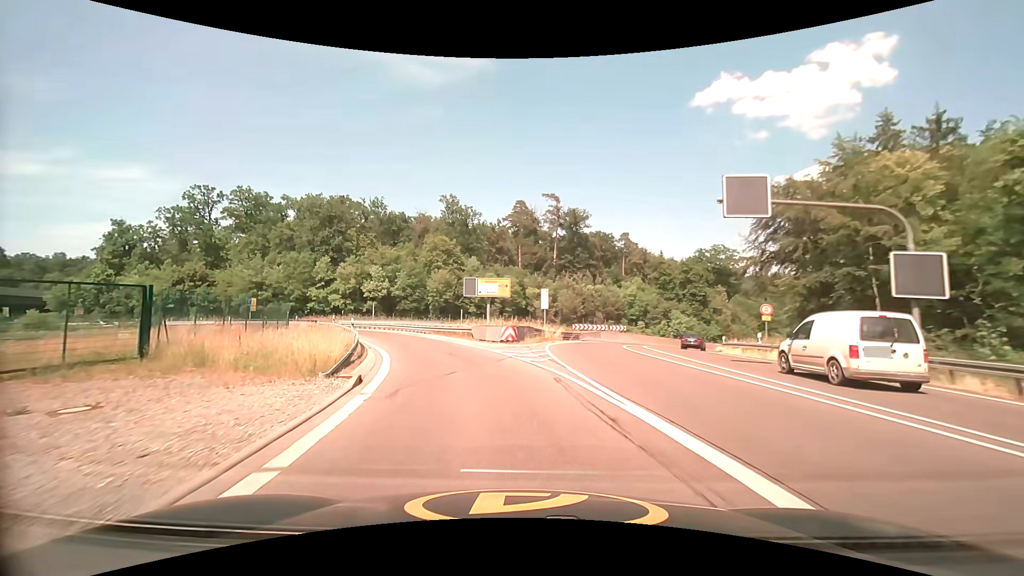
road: secondary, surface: asphalt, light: Day
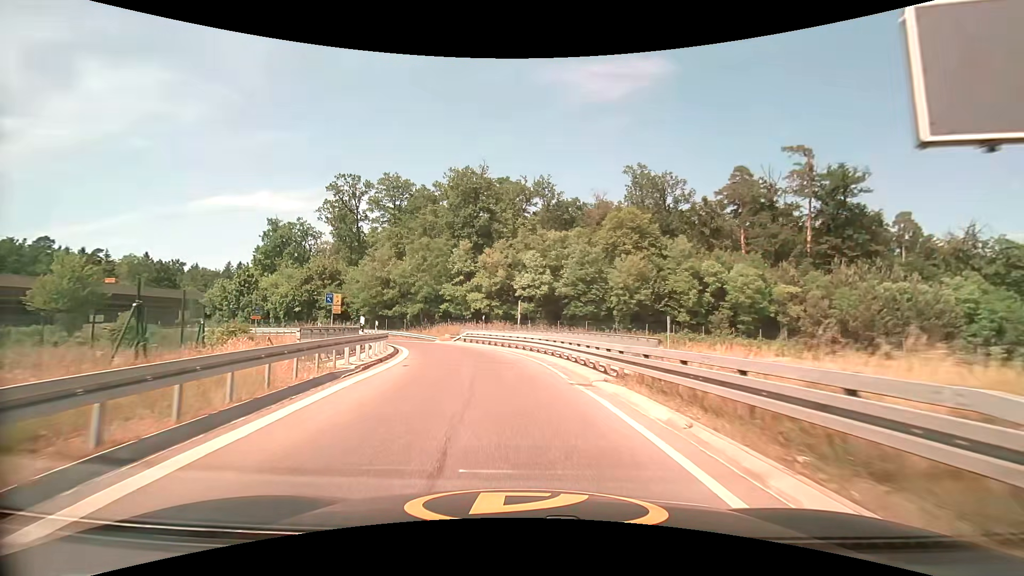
(-5.3, +29.0) m; -20°
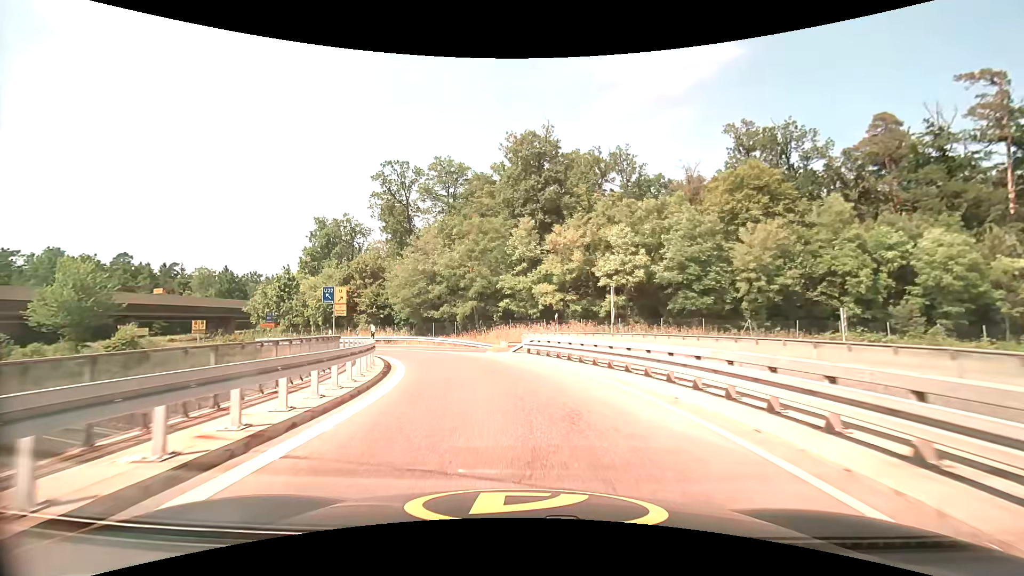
(-1.2, +14.0) m; -9°
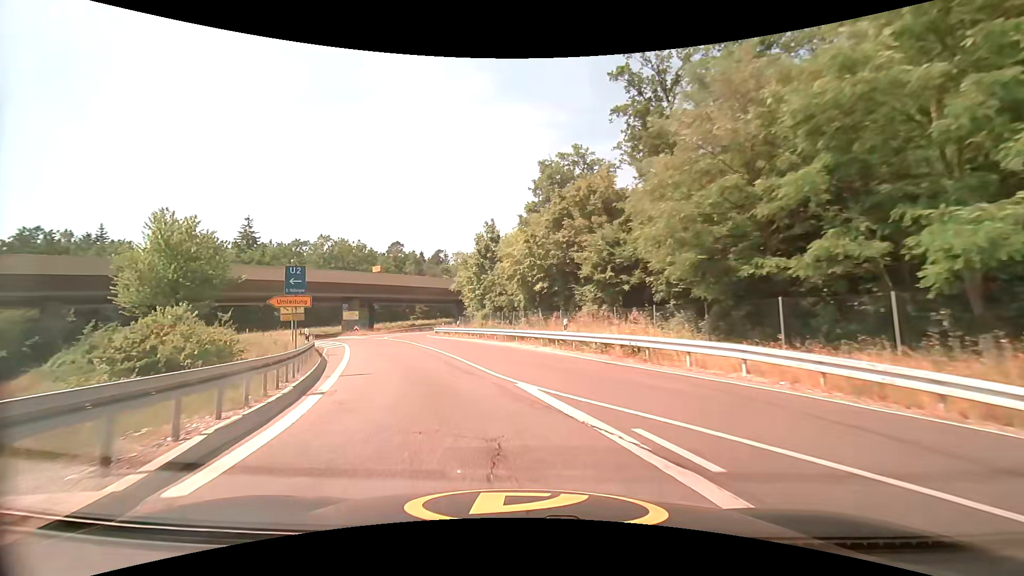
(-6.9, +31.5) m; -31°
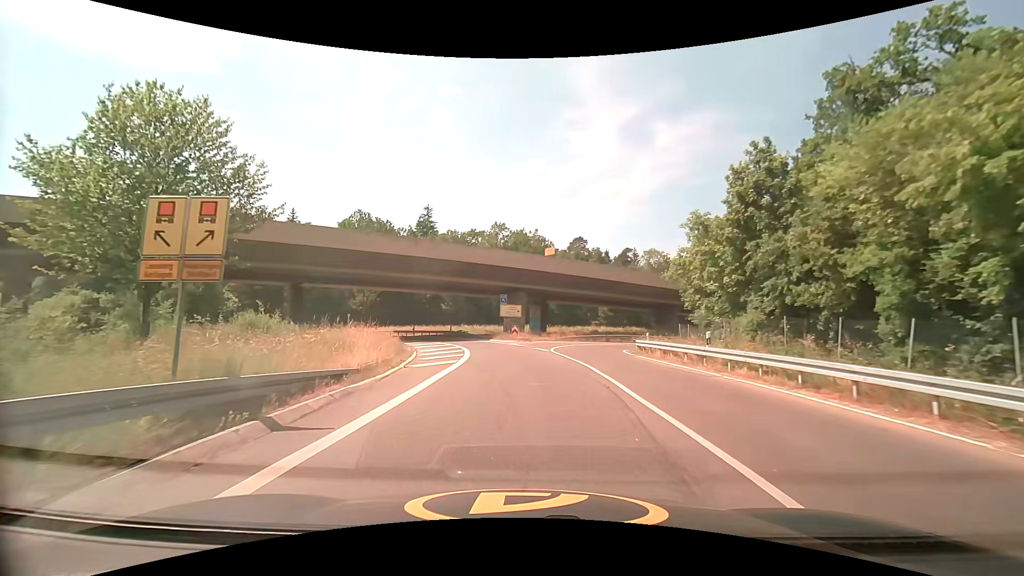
(-4.6, +22.1) m; -20°
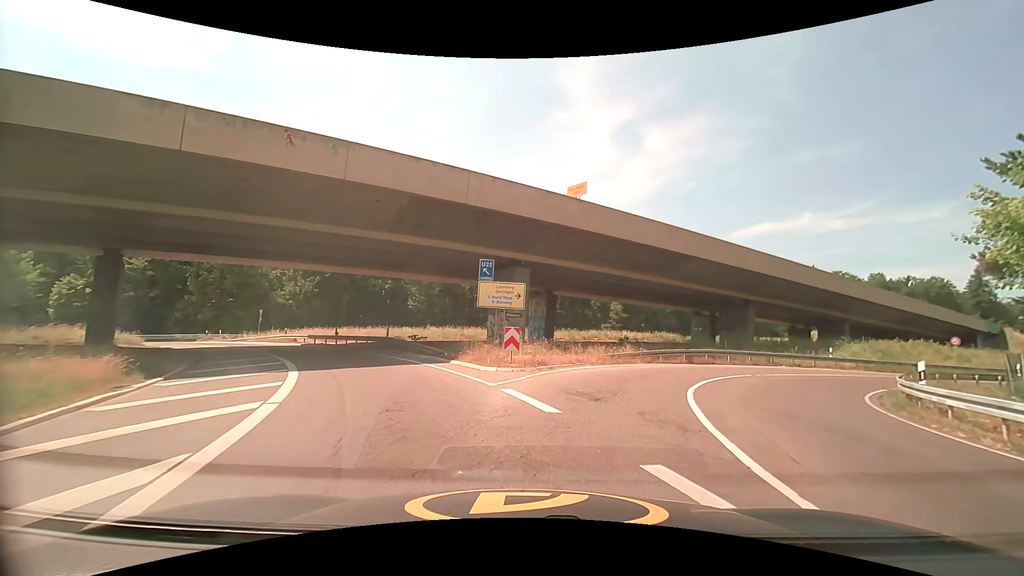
(-0.8, +25.7) m; +1°
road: trunk_link
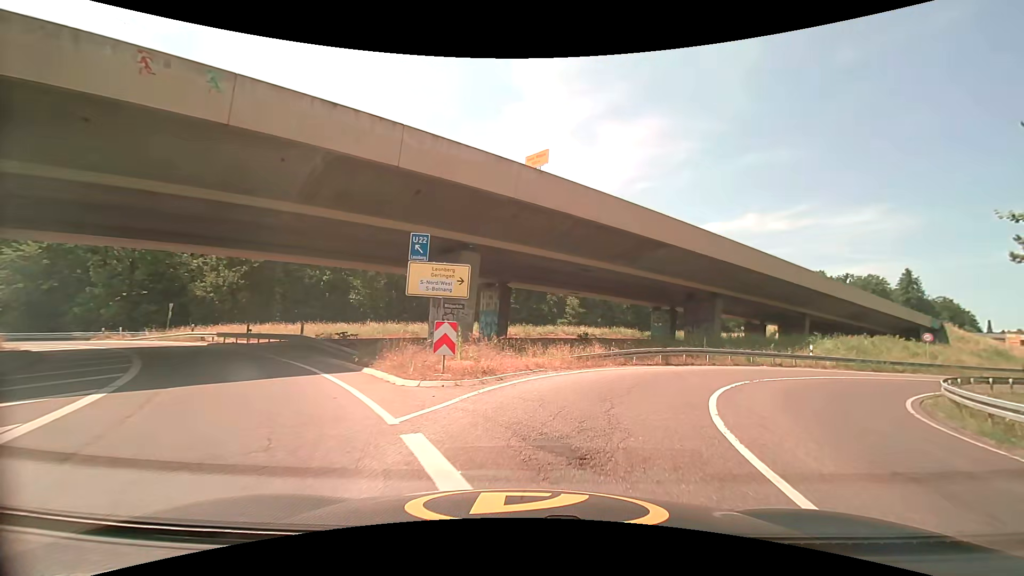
(+0.2, +4.9) m; +6°
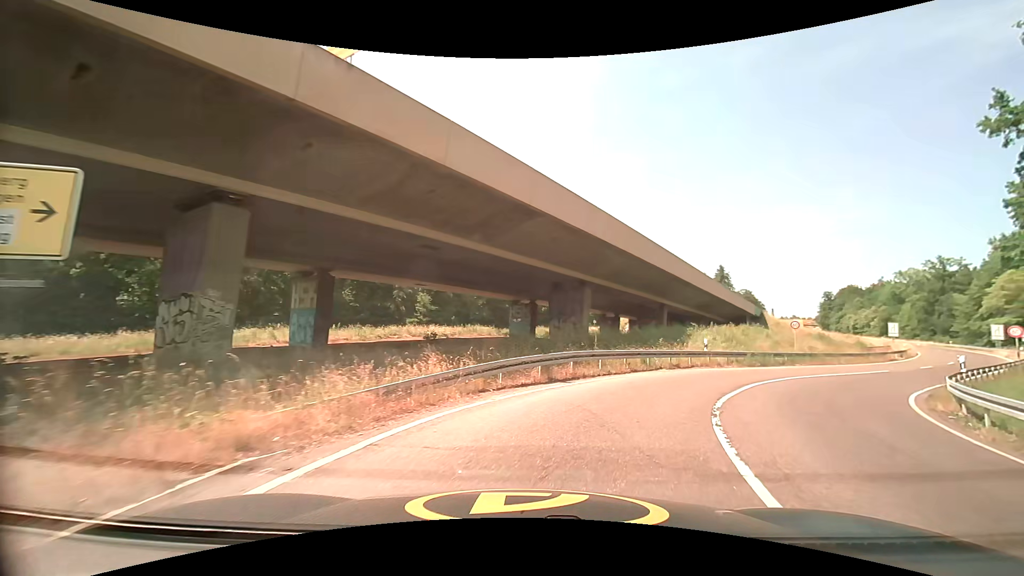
(+1.2, +9.5) m; +17°
(+1, +10) (+6, +19) (+12, +26) (+19, +34) (+26, +41) (+33, +48) (+40, +55) (+46, +63) (+52, +71) (+58, +79) m
